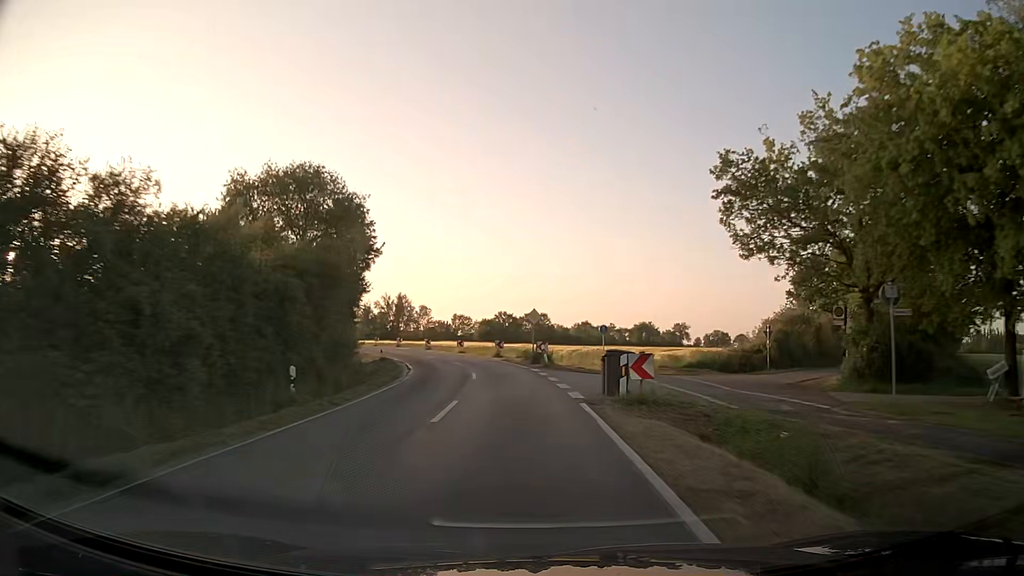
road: secondary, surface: asphalt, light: Day
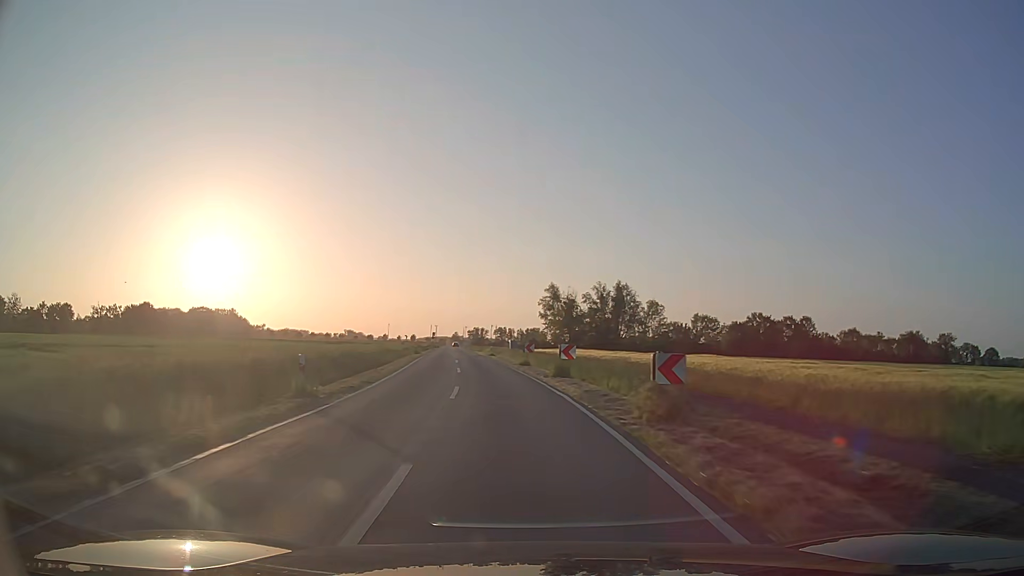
(-7.6, +56.2) m; -19°
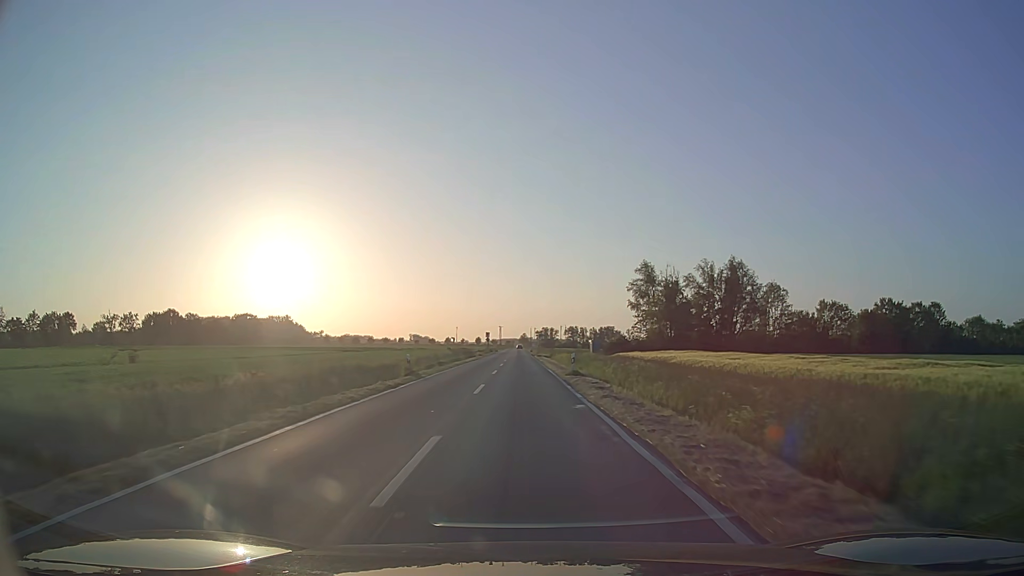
(-2.3, +34.3) m; -6°
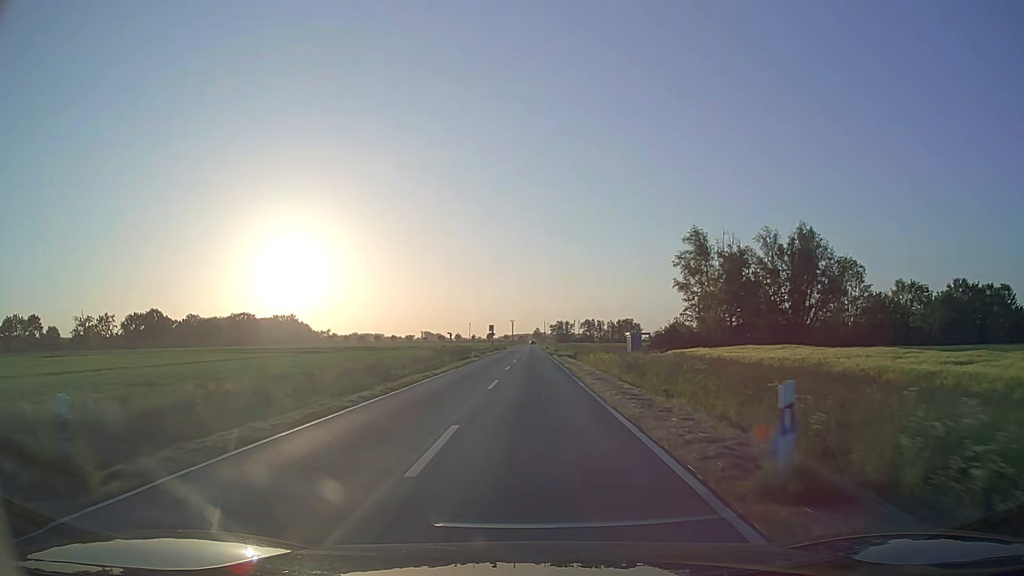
(-0.2, +23.1) m; -1°
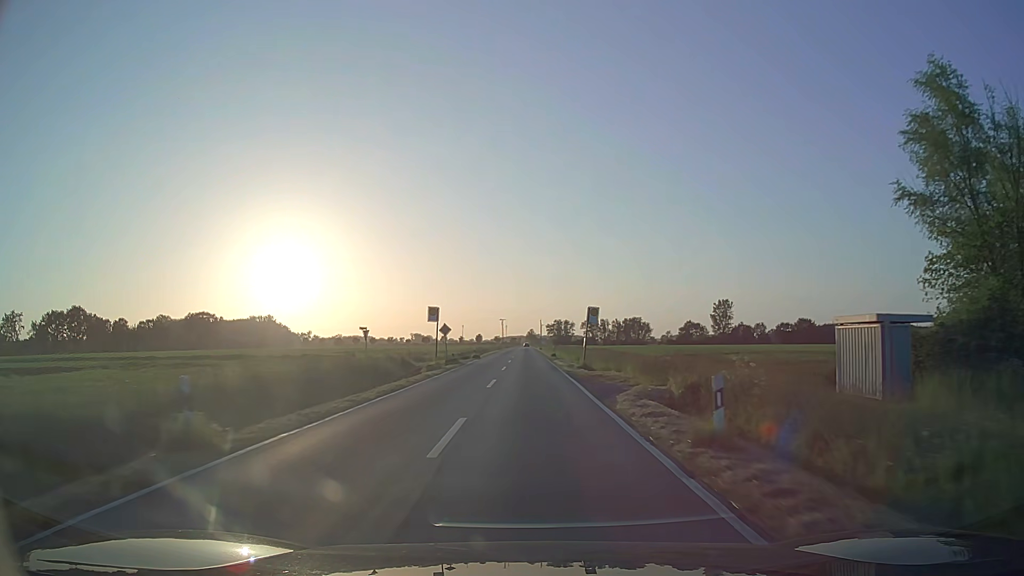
(0.0, +47.4) m; 0°
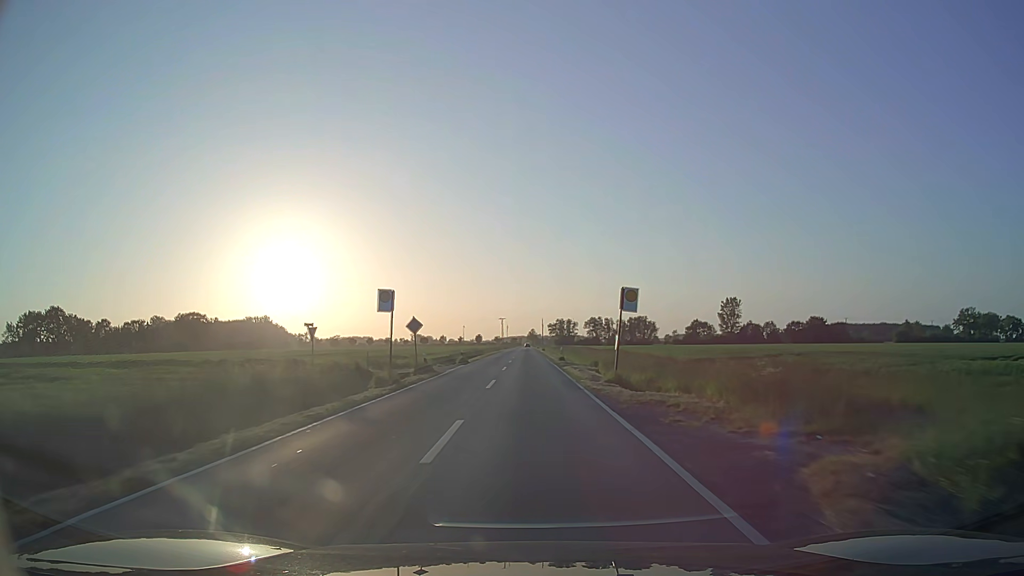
(0.0, +12.5) m; 0°
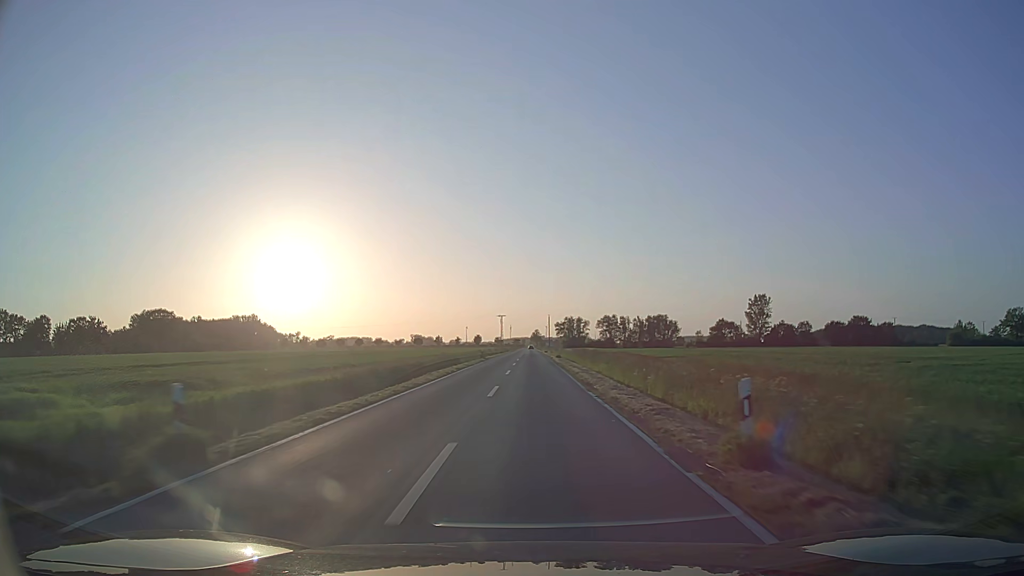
(-0.1, +39.0) m; 0°
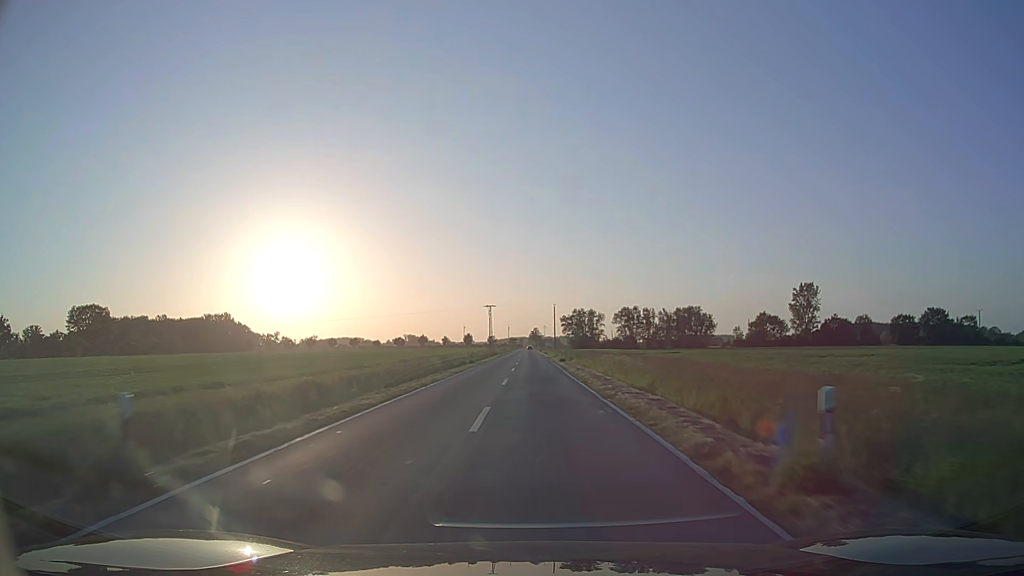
(+0.1, +55.6) m; 0°
(0, +10) (0, +20) (0, +30) (0, +40) (0, +50) (0, +60) (0, +70) (0, +80) (0, +90) (0, +100) m
